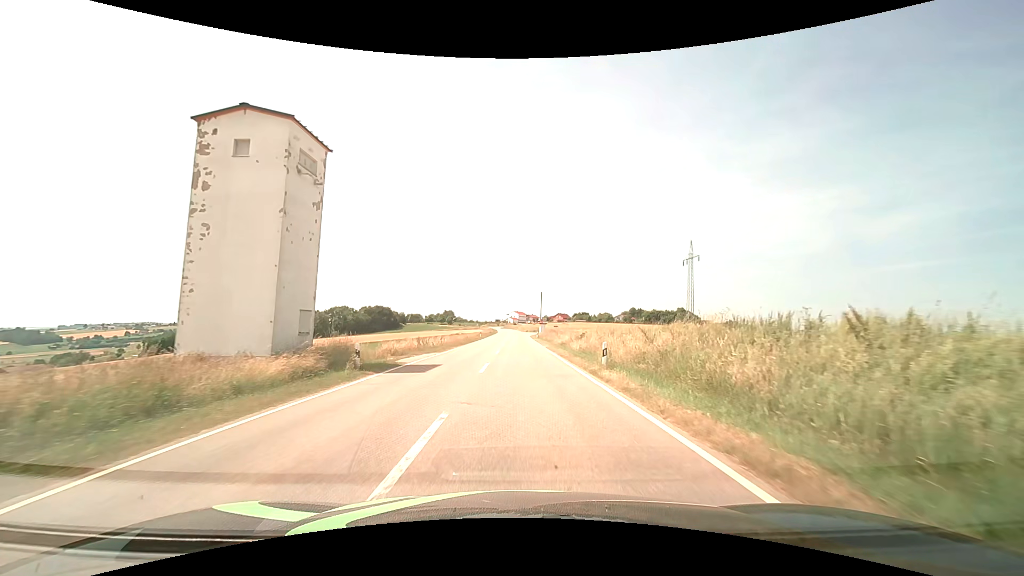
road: tertiary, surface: asphalt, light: Day
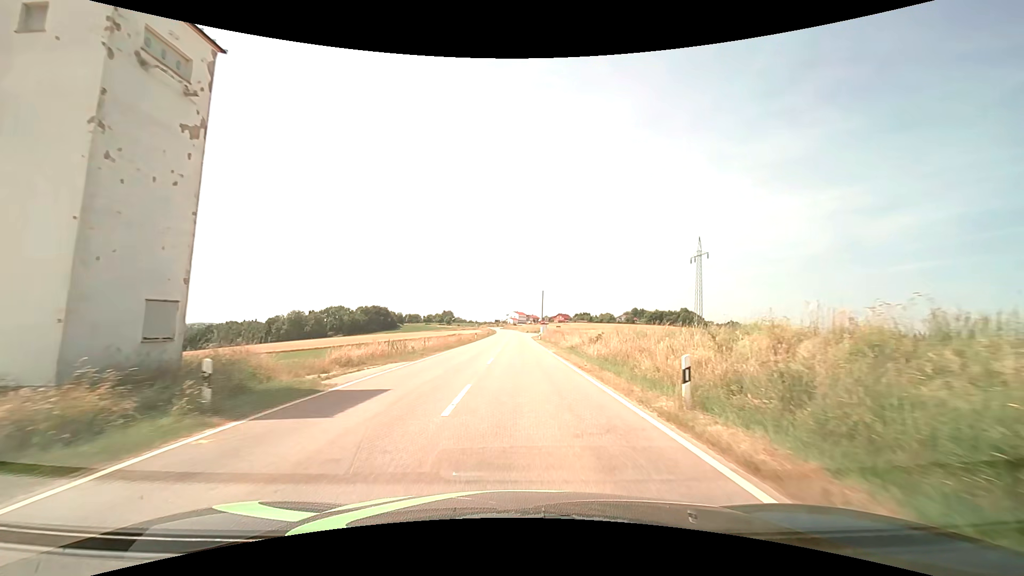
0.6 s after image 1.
(0.0, +7.8) m; 0°
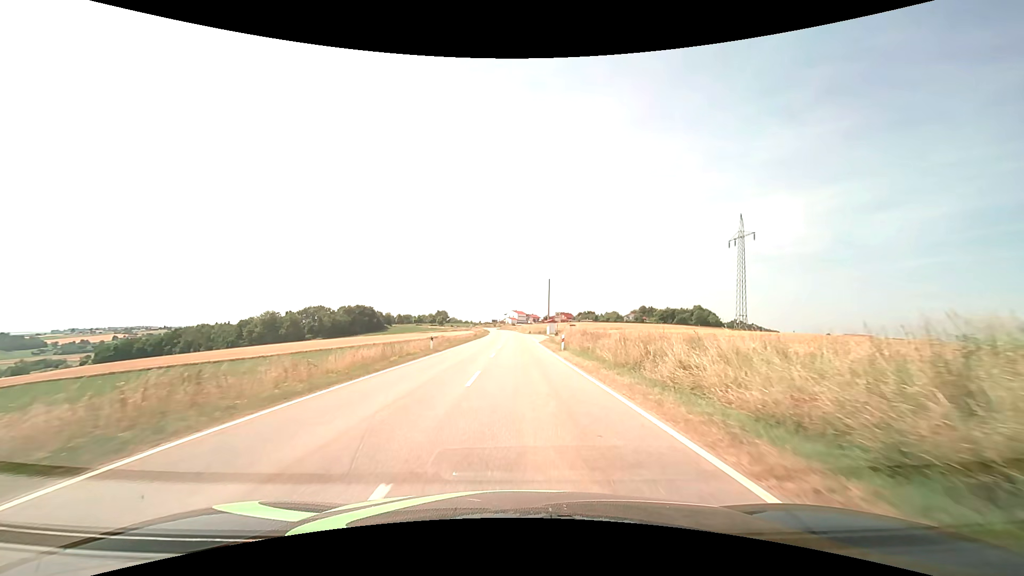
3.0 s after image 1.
(0.0, +31.8) m; 0°
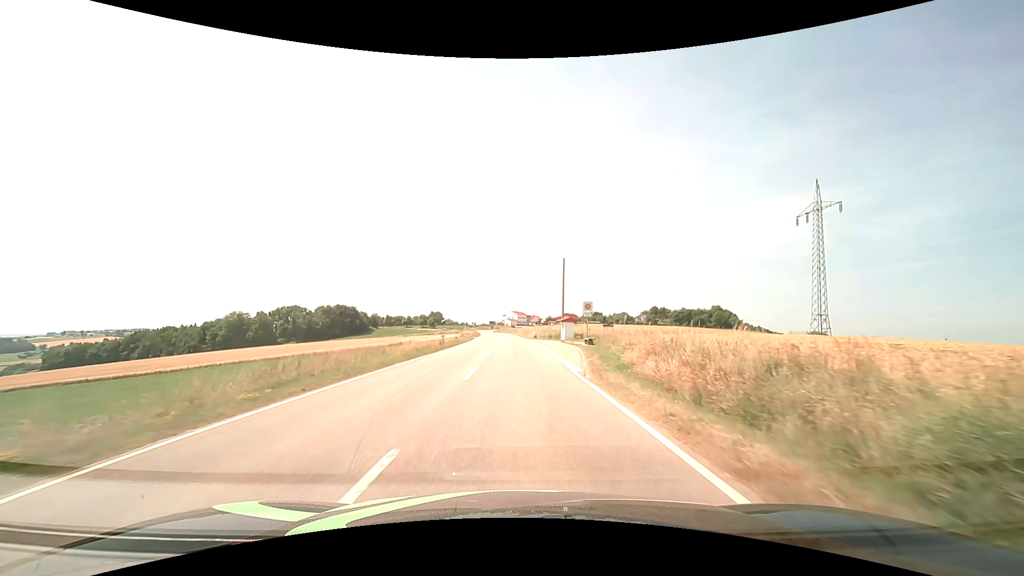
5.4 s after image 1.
(+0.1, +33.9) m; 0°
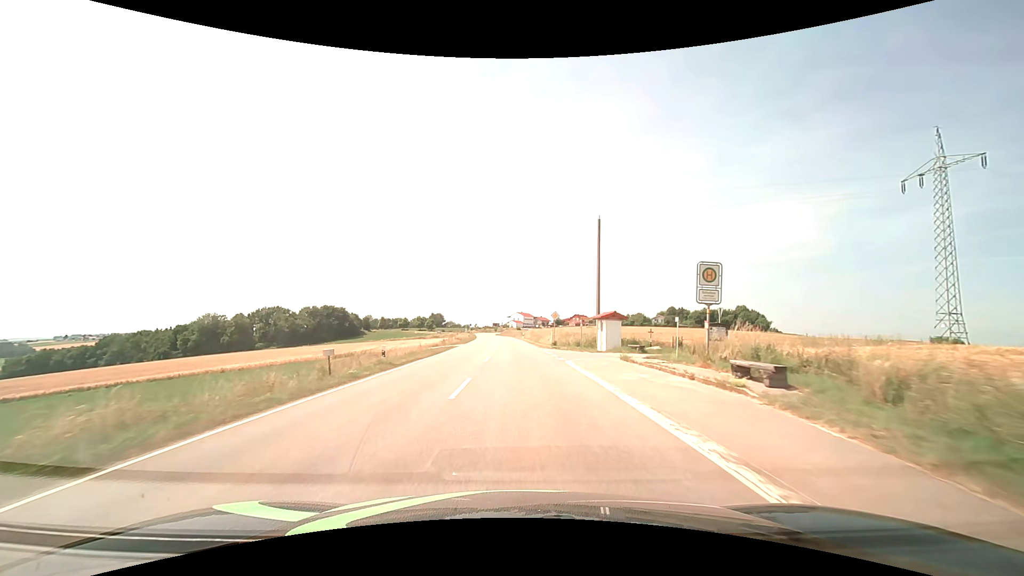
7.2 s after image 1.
(-0.2, +27.1) m; -1°
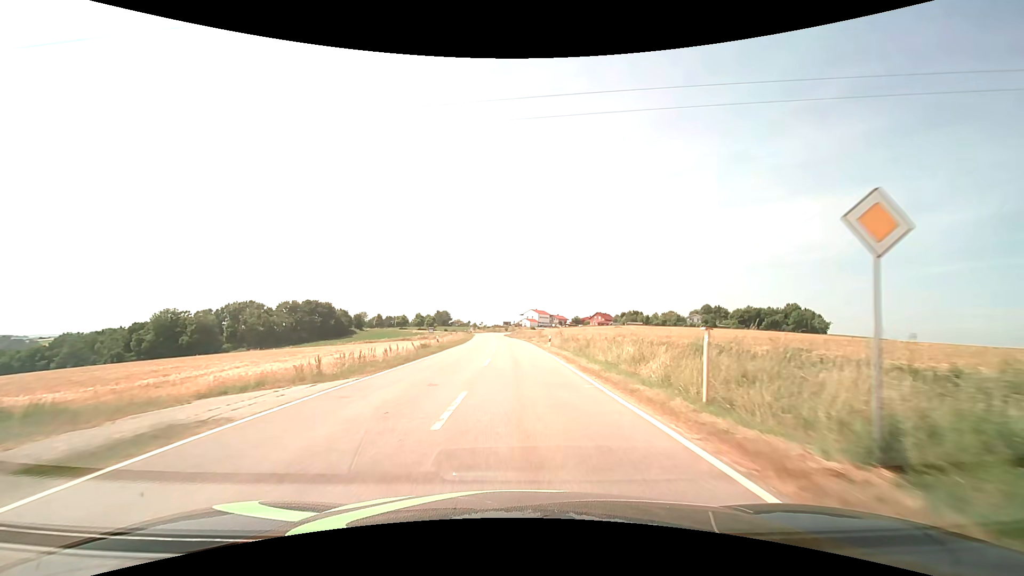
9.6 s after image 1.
(-0.4, +37.9) m; -1°
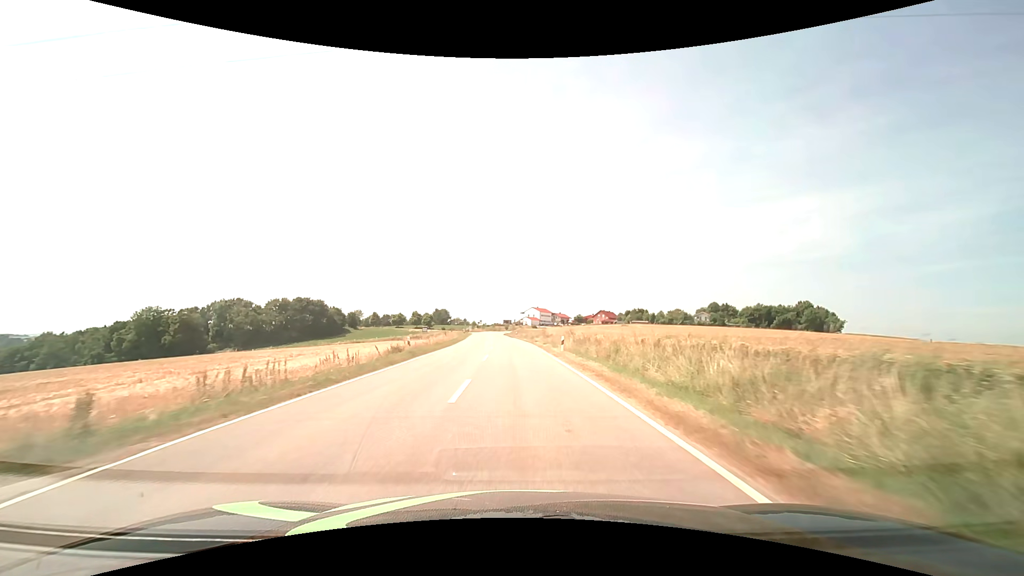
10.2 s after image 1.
(0.0, +9.8) m; 0°
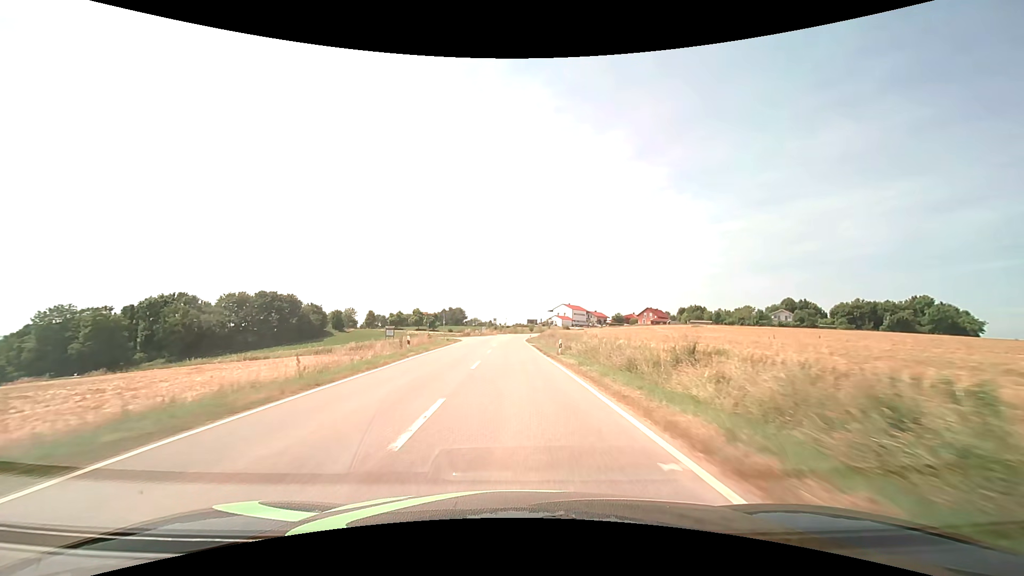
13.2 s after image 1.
(-1.1, +50.4) m; -3°
(0, +10) (0, +20) (-1, +30) (-1, +40) (-1, +50) (-1, +60) (-1, +70) (-1, +80) (-1, +90) (0, +100) m
